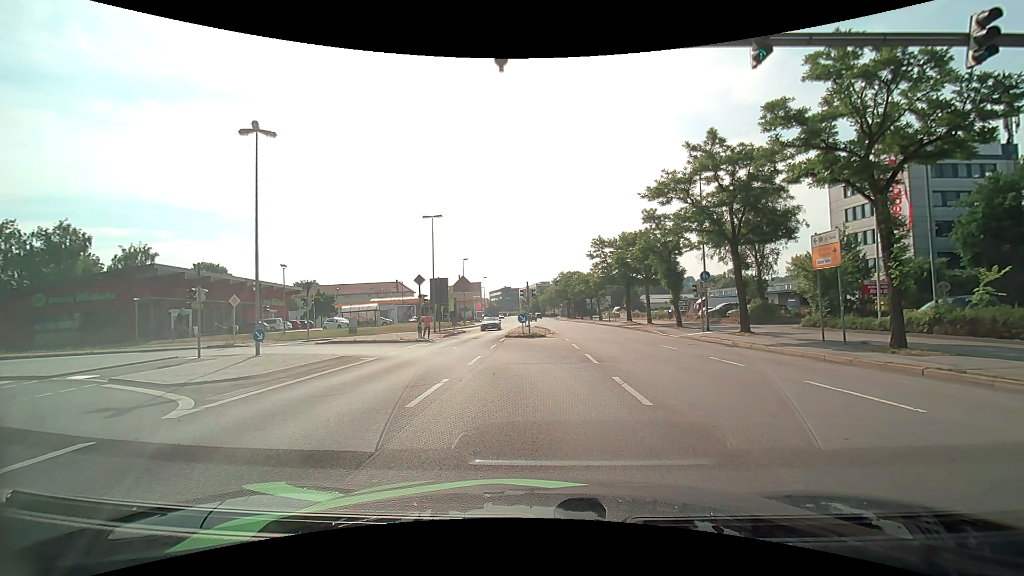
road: primary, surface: asphalt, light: Day
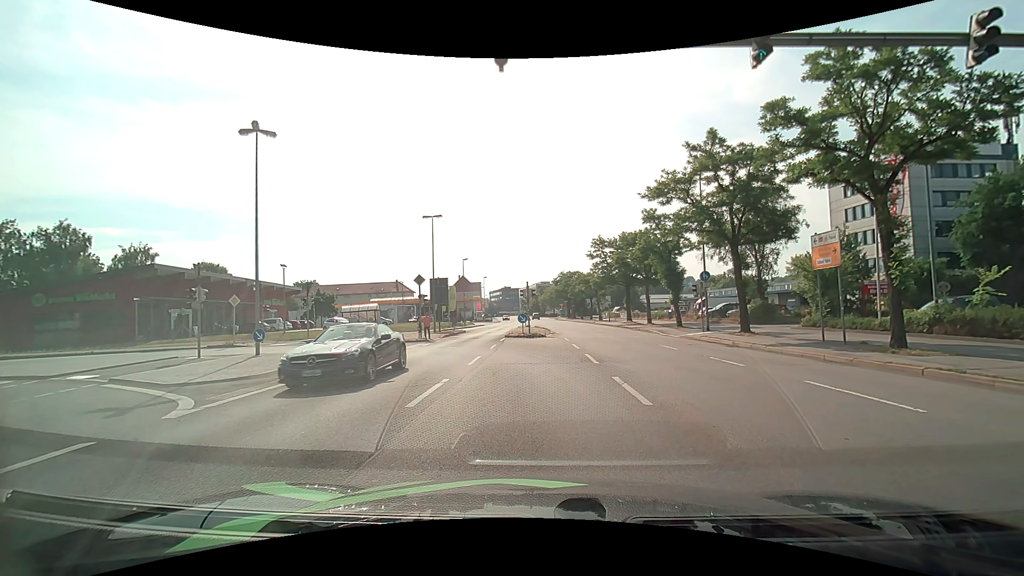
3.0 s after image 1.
(0.0, 0.0) m; 0°
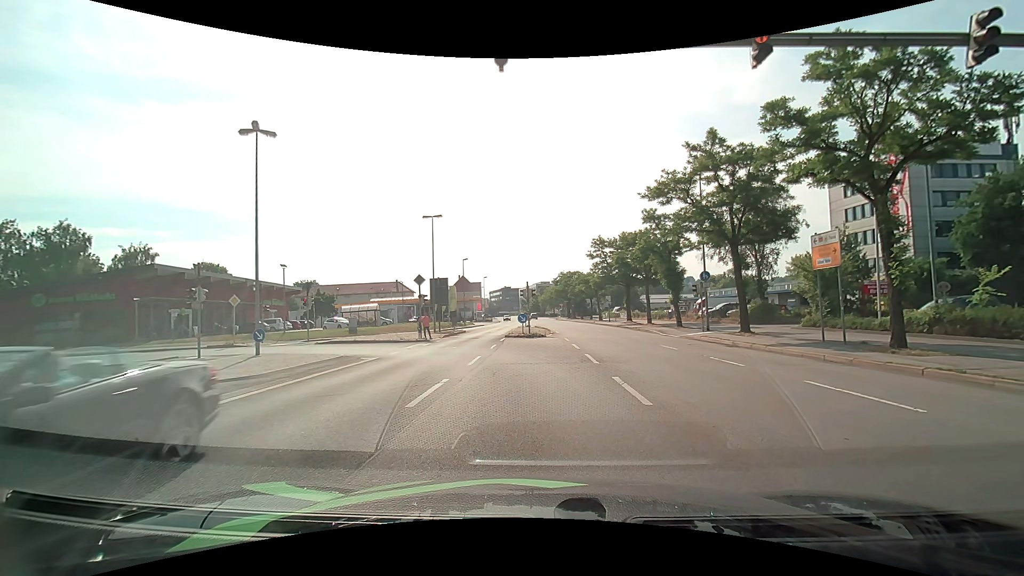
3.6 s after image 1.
(0.0, 0.0) m; 0°
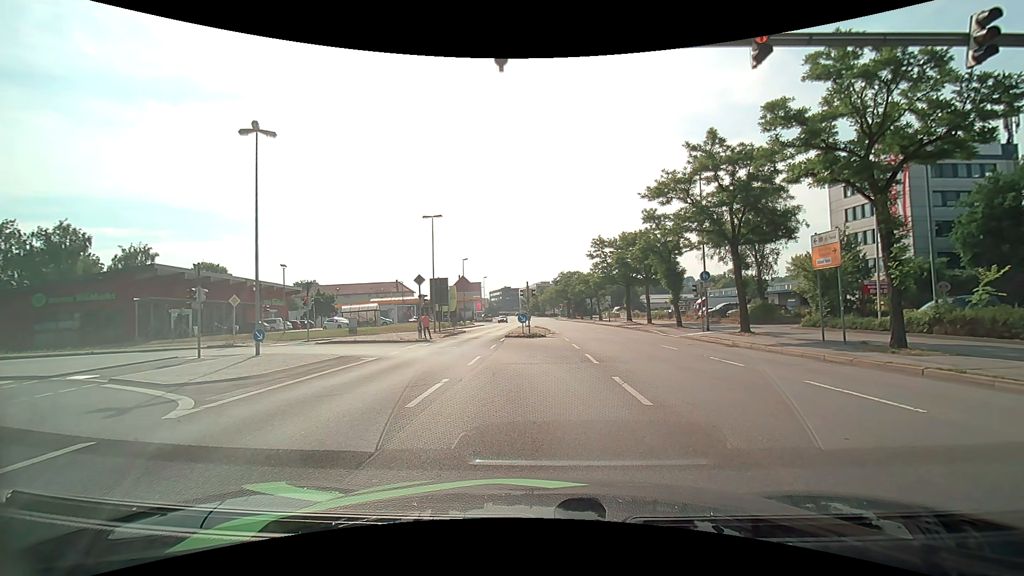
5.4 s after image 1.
(0.0, 0.0) m; 0°
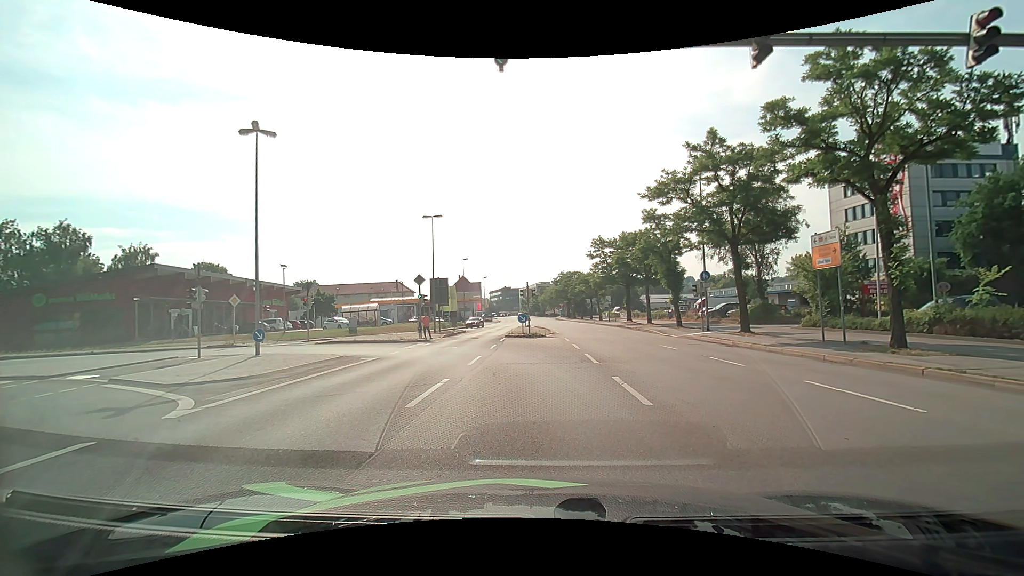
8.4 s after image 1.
(0.0, 0.0) m; 0°
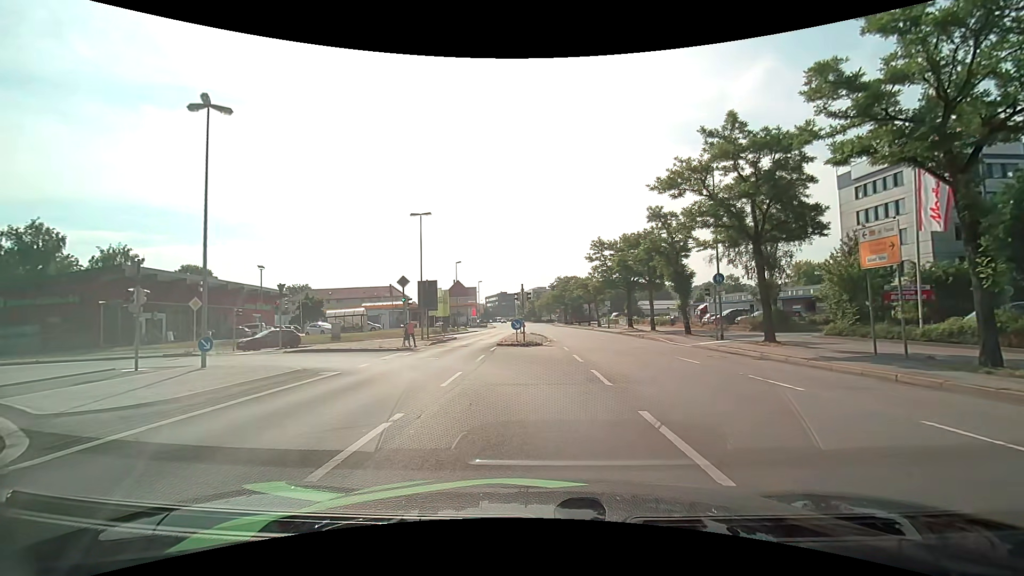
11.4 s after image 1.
(0.0, +3.4) m; +1°
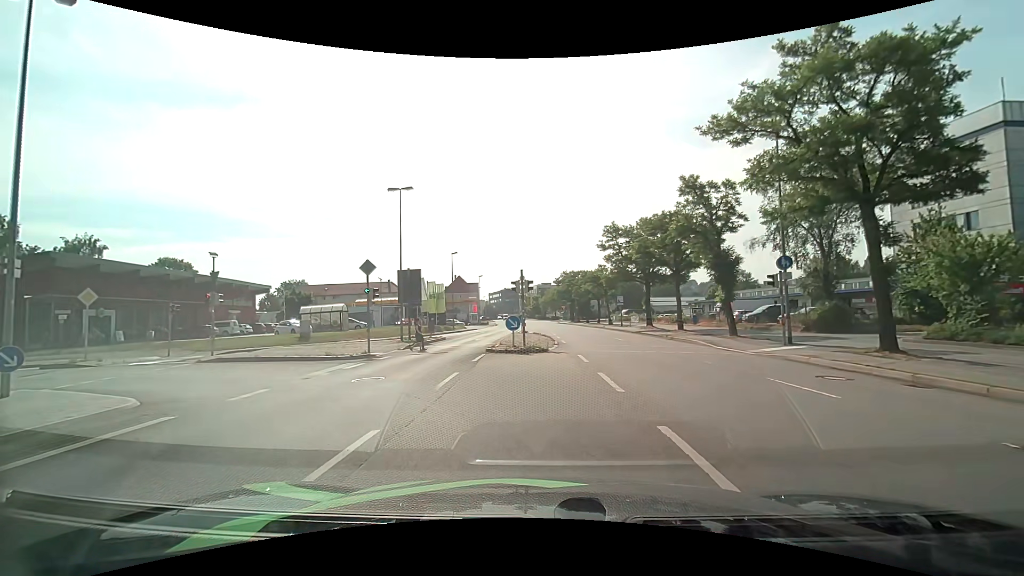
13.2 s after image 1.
(0.0, +7.3) m; 0°
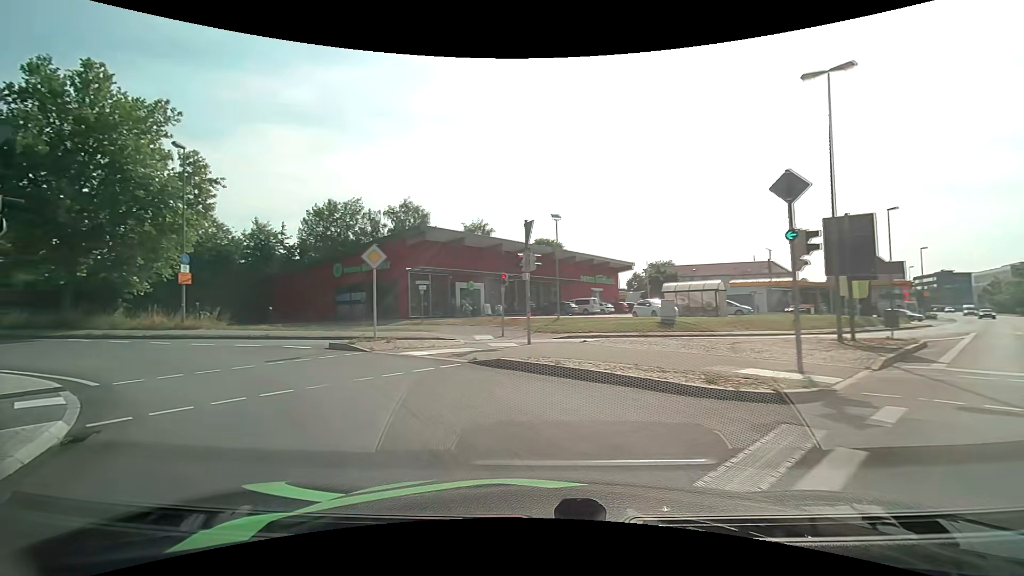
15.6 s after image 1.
(-3.9, +12.0) m; -41°
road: primary_link
